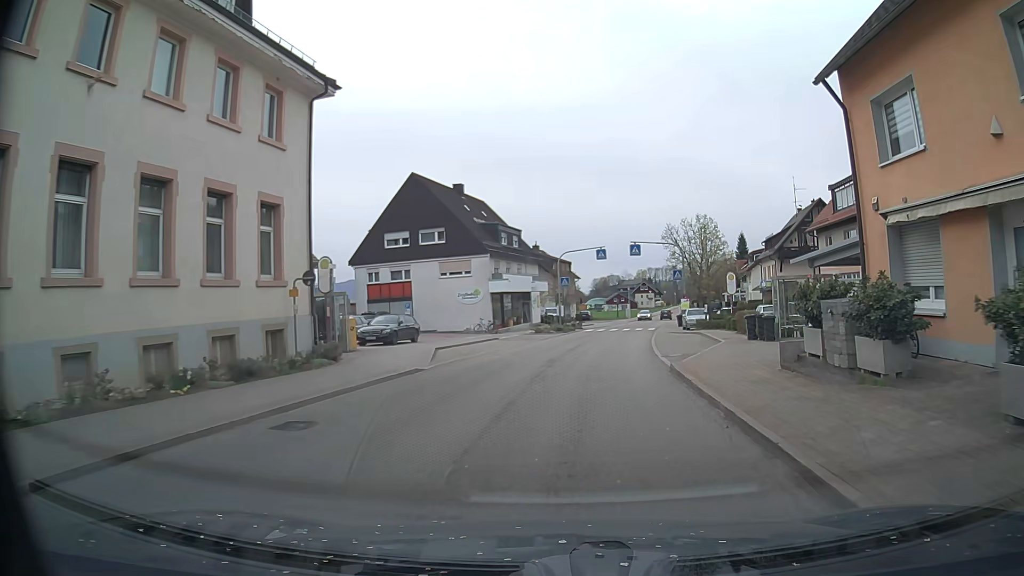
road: secondary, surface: asphalt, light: Day
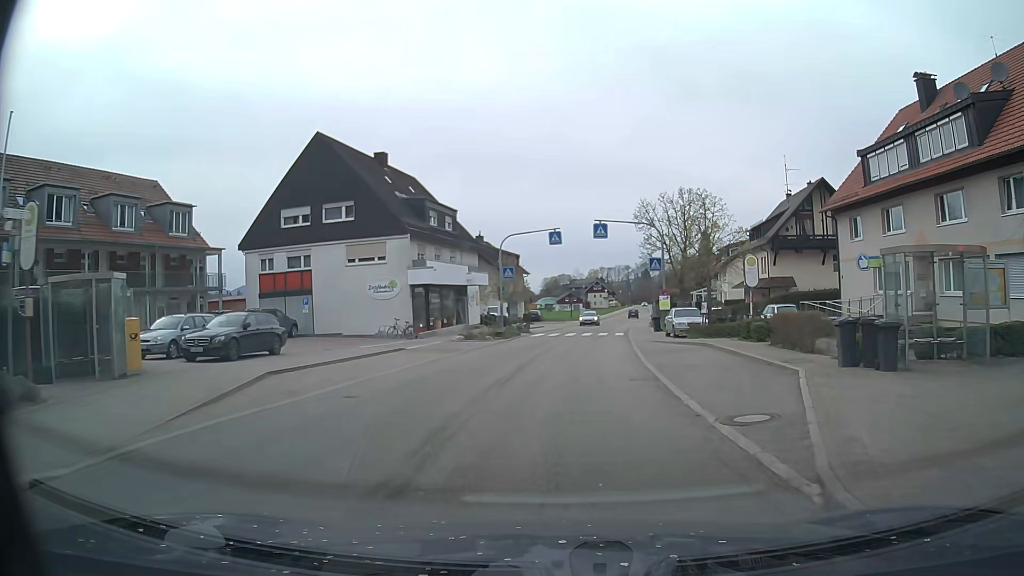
(+0.7, +12.2) m; +5°
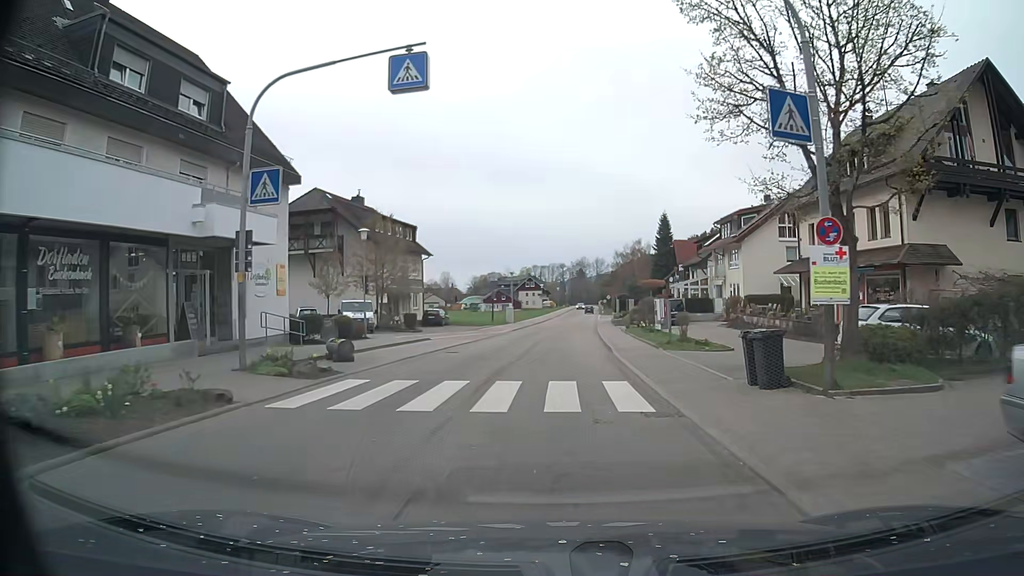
(+1.7, +30.8) m; +6°
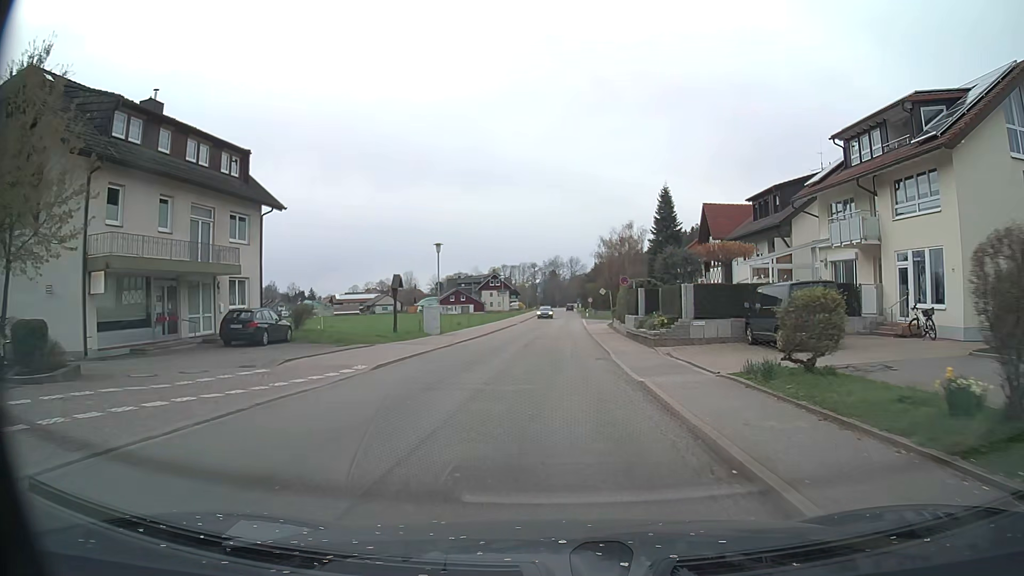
(+0.6, +31.4) m; +2°
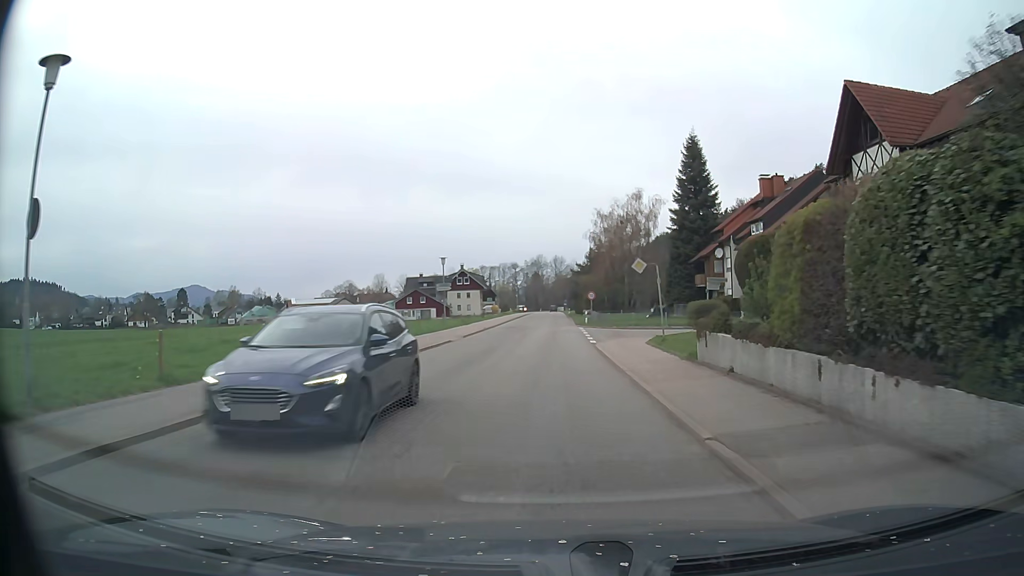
(+0.5, +32.1) m; +2°
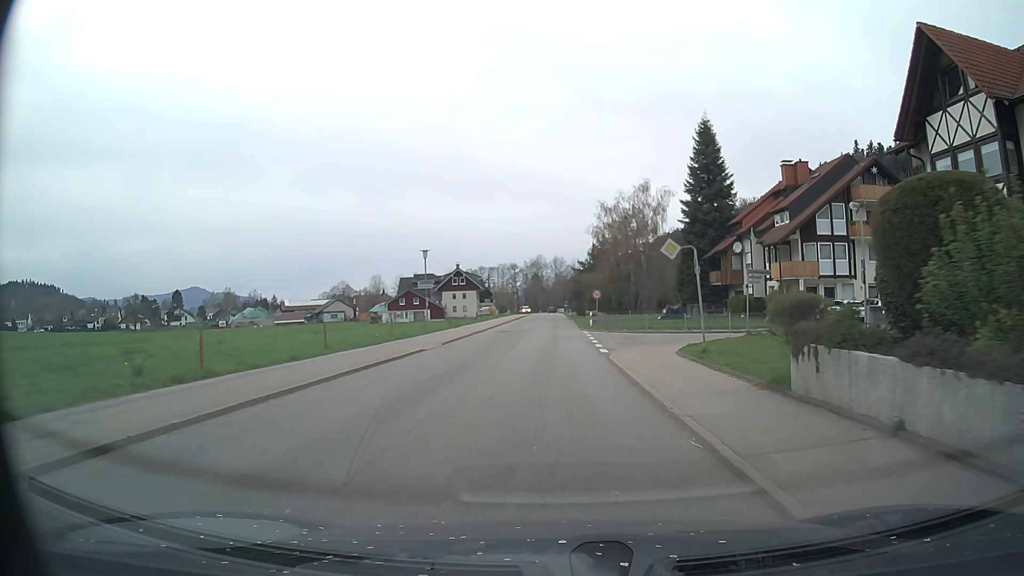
(0.0, +6.4) m; 0°
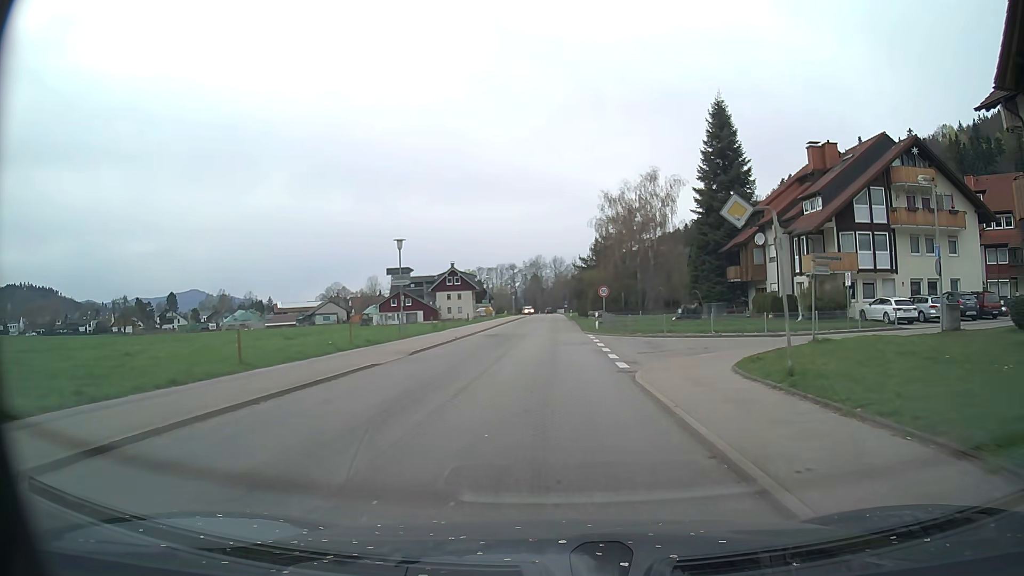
(0.0, +6.4) m; 0°
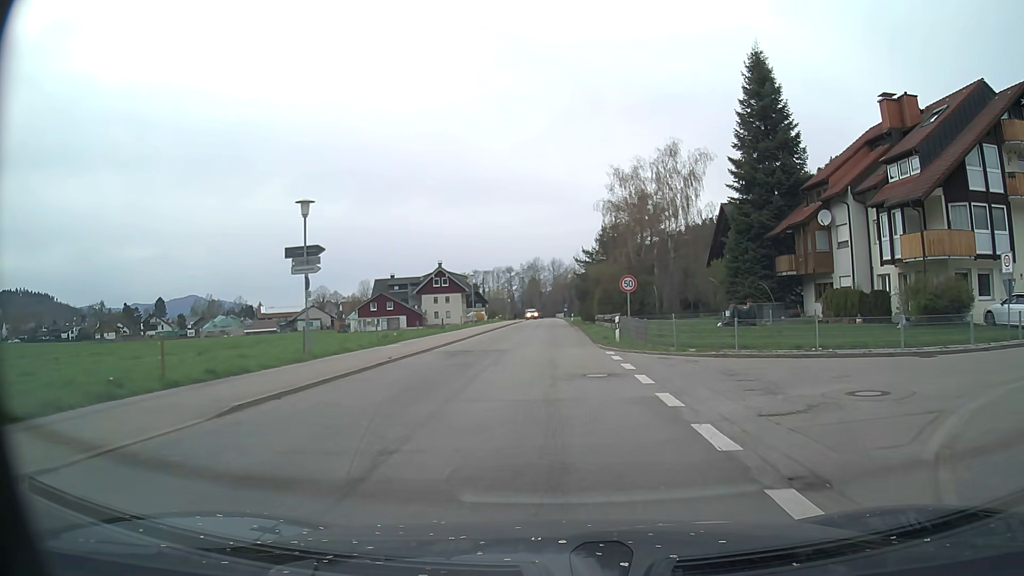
(0.0, +12.9) m; 0°
(0, +10) (0, +20) (0, +30) (0, +40) (0, +50) (0, +60) (0, +70) (0, +80) (0, +90) (0, +100) m
